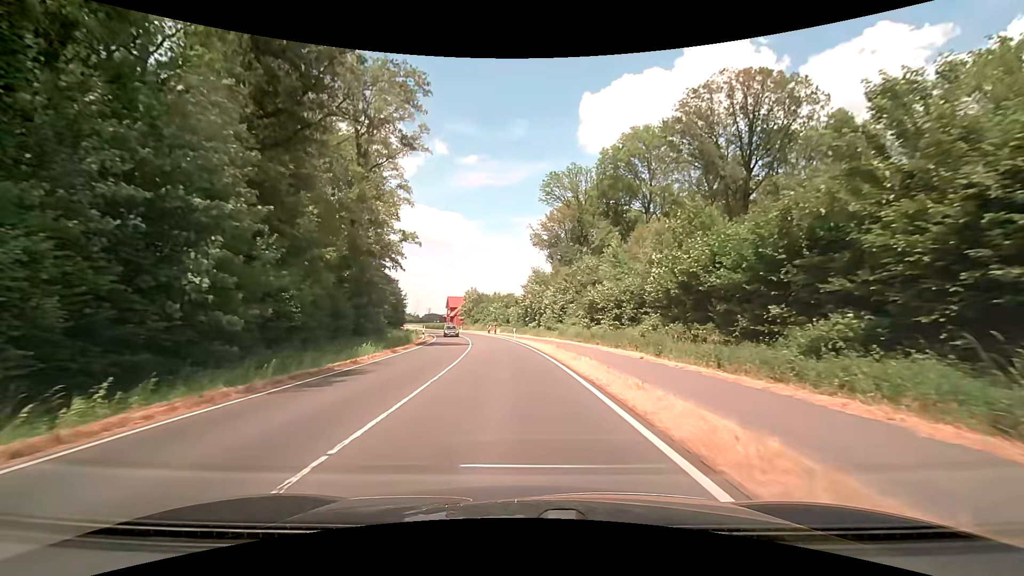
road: secondary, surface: asphalt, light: Day
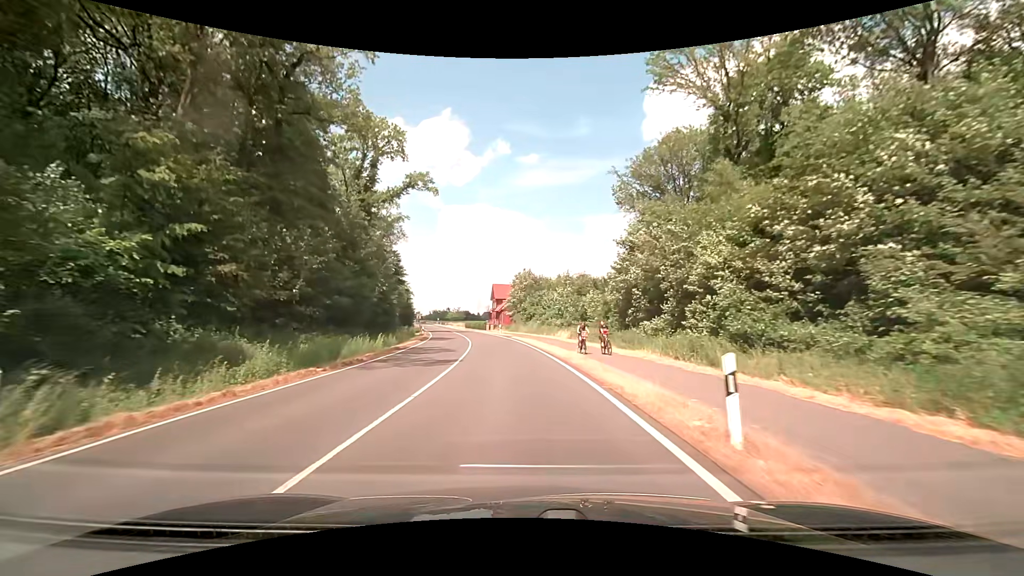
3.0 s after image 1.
(-2.4, +43.1) m; -7°
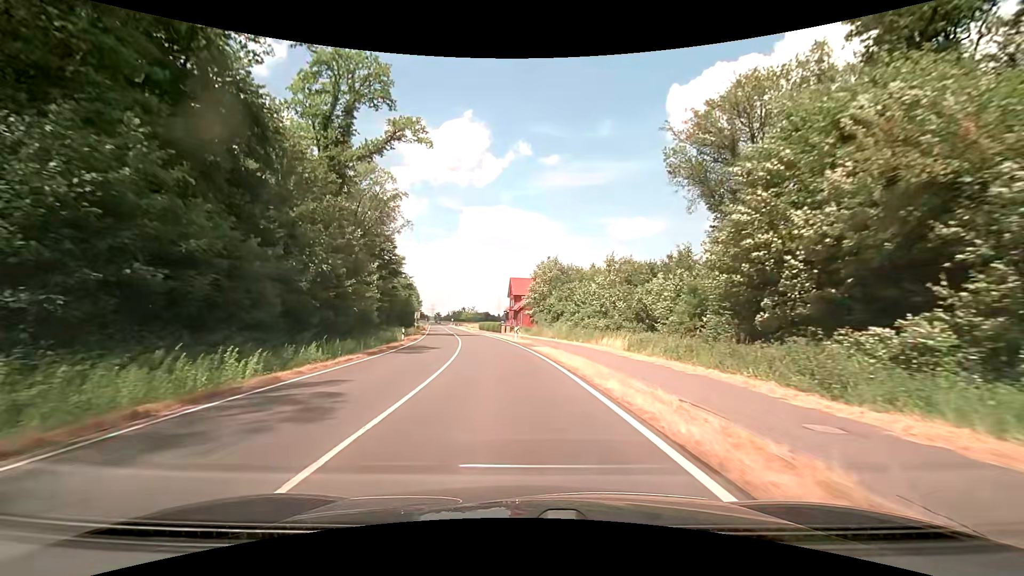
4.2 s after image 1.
(-0.4, +18.1) m; -3°
(0, +10) (-1, +20) (-1, +30) (-3, +40) (-4, +50) (-6, +60) (-8, +69) (-9, +79) (-11, +89) (-13, +99) m
